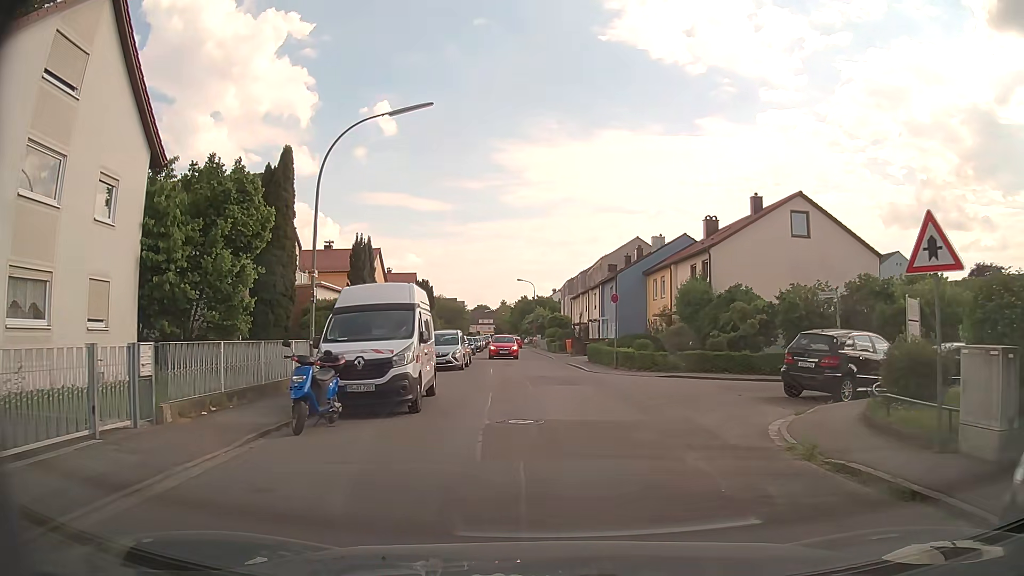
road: unclassified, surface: asphalt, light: Day
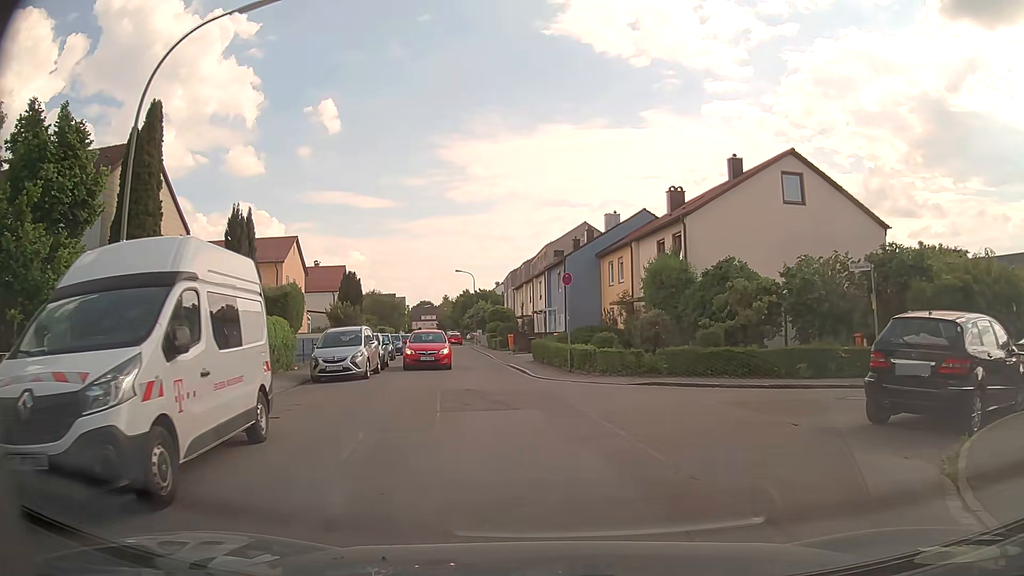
(+0.4, +7.0) m; +4°
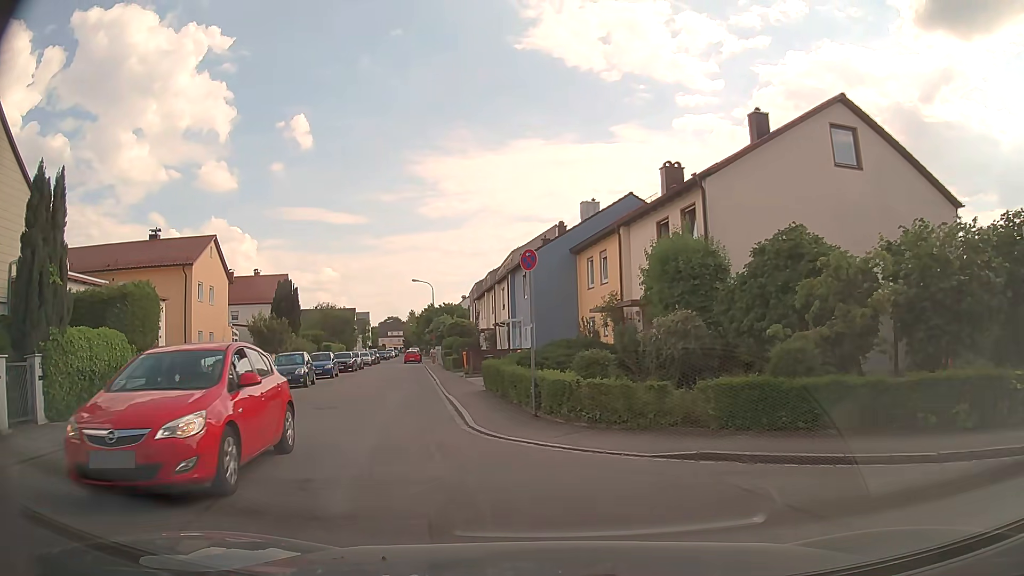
(+0.4, +8.7) m; +4°
(-2, +10) (-5, +19) (-7, +29) (-9, +39) (-11, +49) (-14, +58) (-16, +68) (-19, +78) (-21, +87) (-23, +97) m
